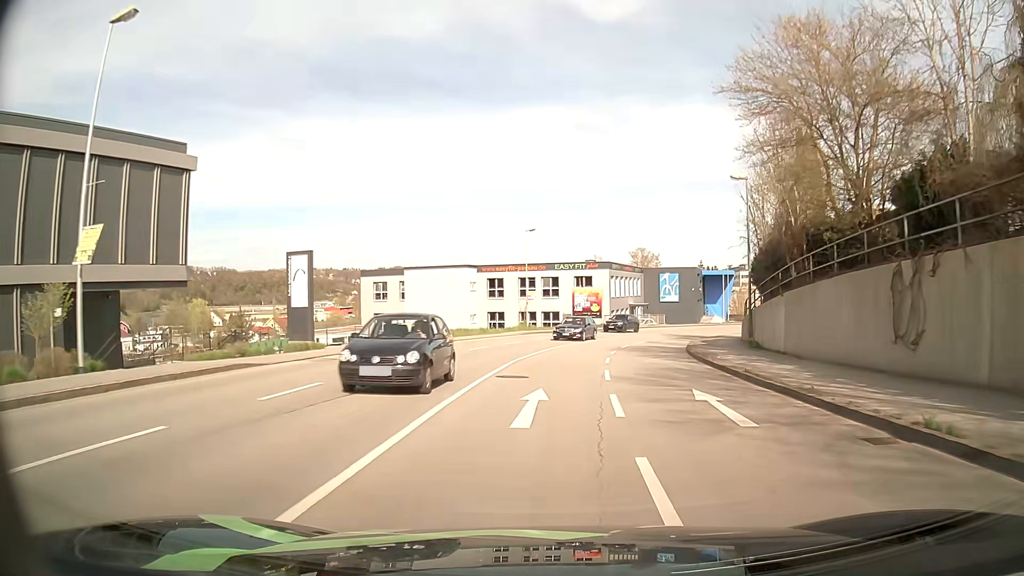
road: tertiary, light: Day
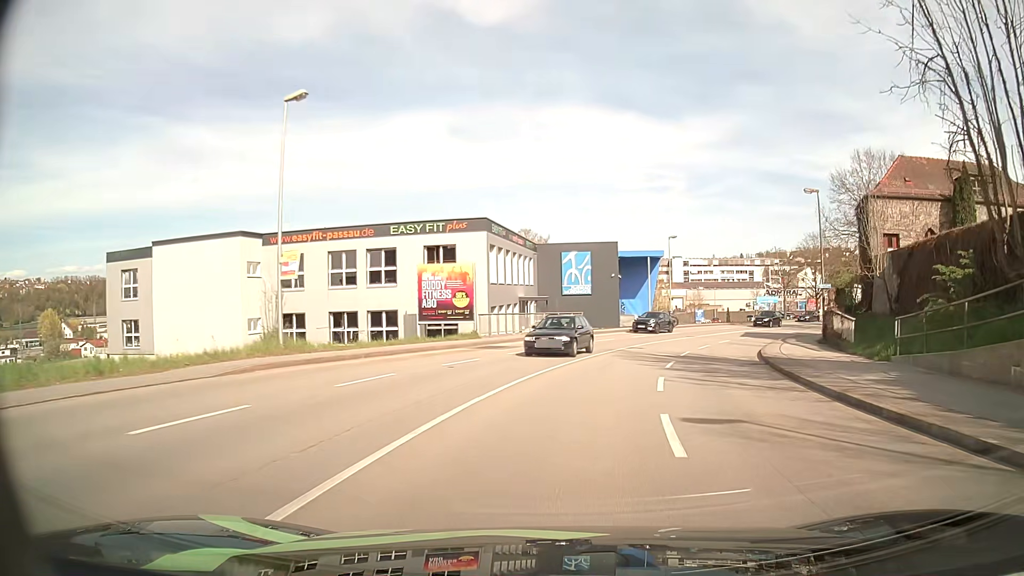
(+1.9, +32.8) m; +10°
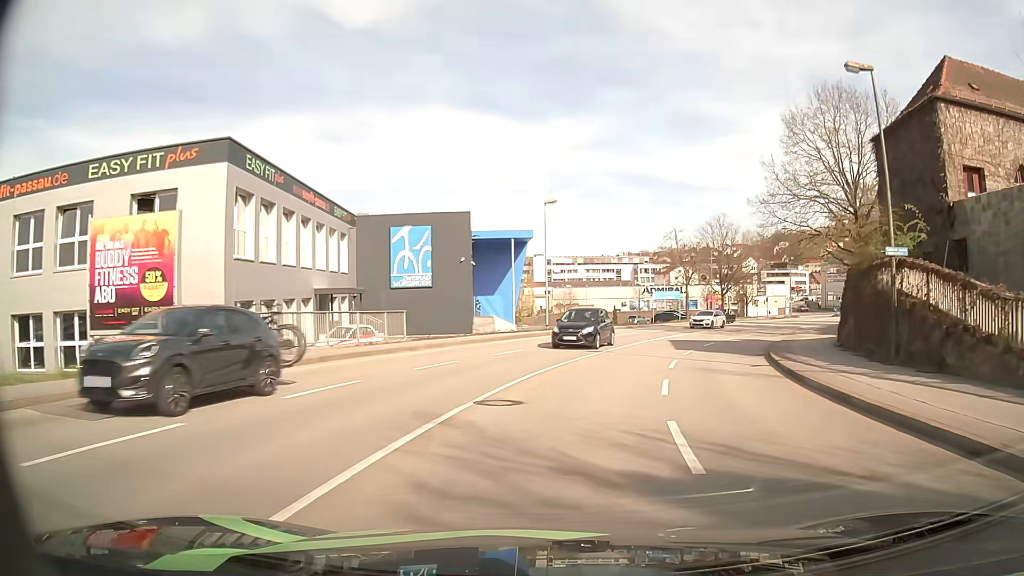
(+2.0, +18.9) m; +12°
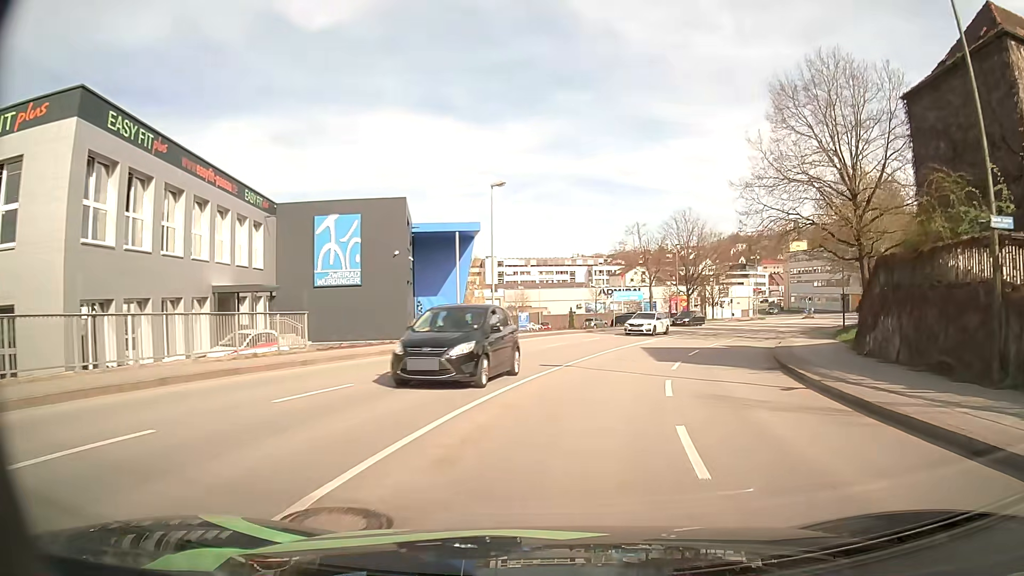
(+0.2, +6.3) m; +4°
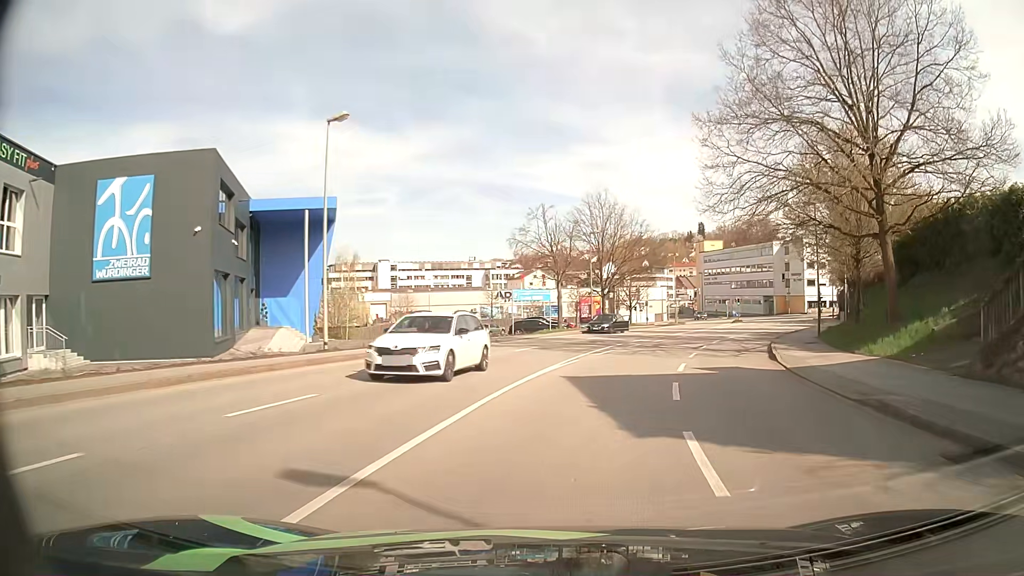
(+1.0, +12.9) m; +8°
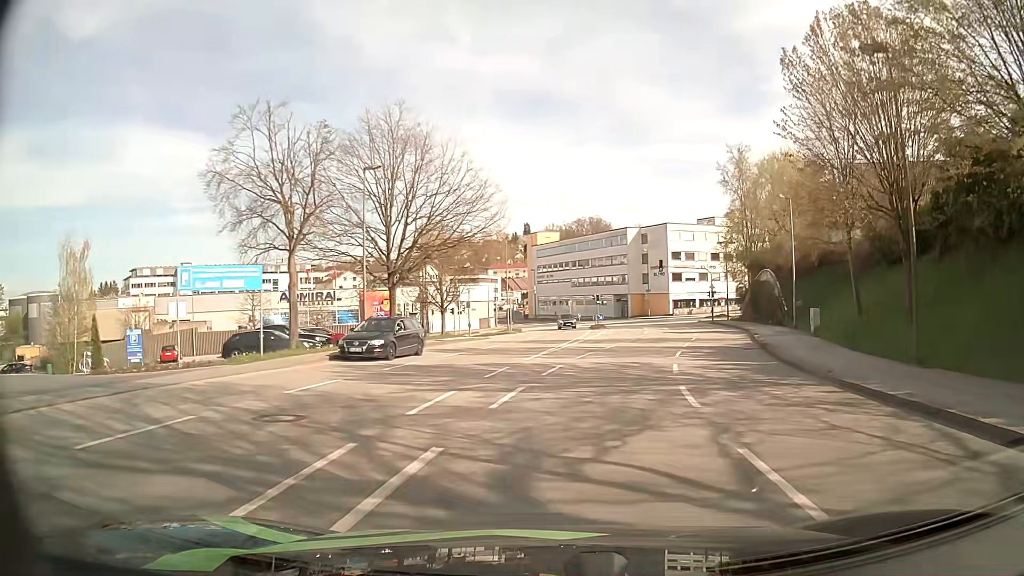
(+3.4, +25.2) m; +15°
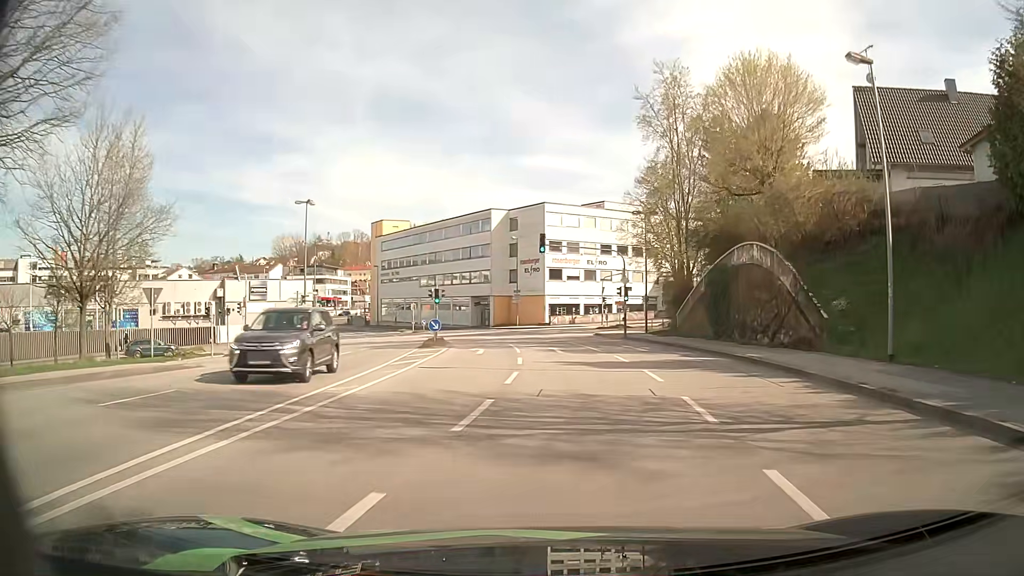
(+3.2, +25.4) m; +12°
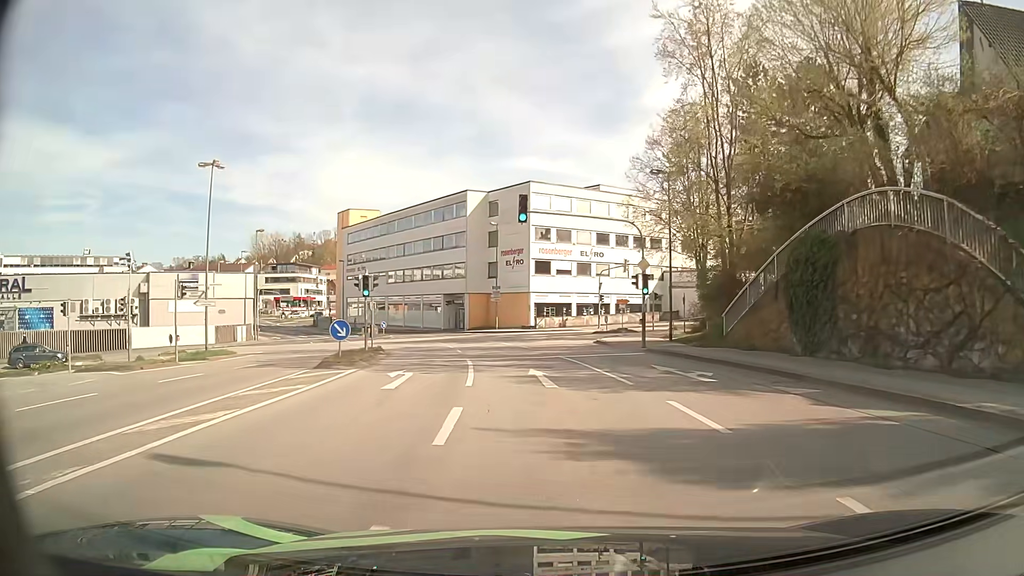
(+0.2, +13.0) m; +1°
(0, +10) (-1, +20) (-2, +30) (-4, +40) (-6, +49) (-10, +59) (-15, +67) (-21, +76) (-27, +84) (-32, +92) m
